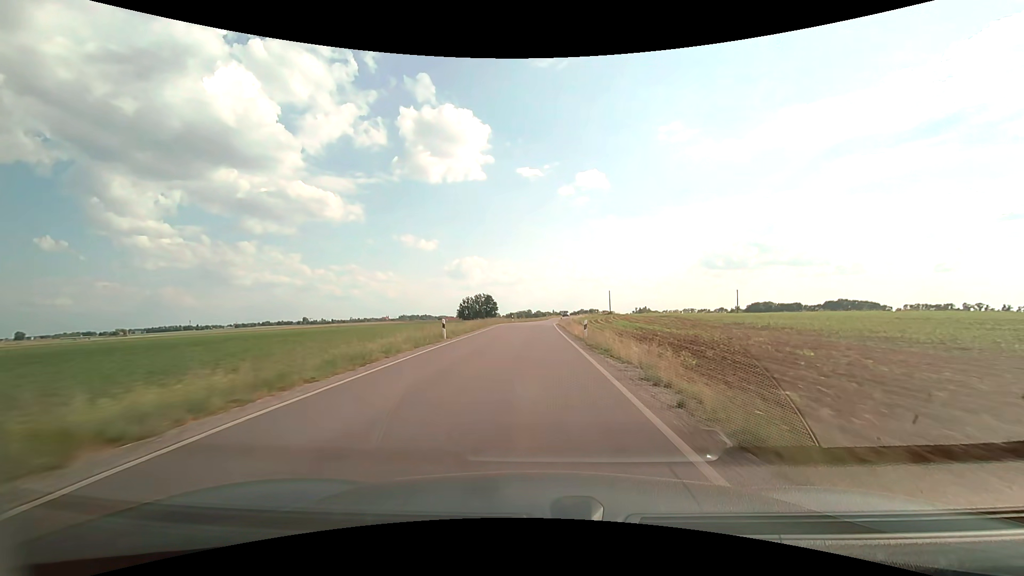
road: secondary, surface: asphalt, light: Day
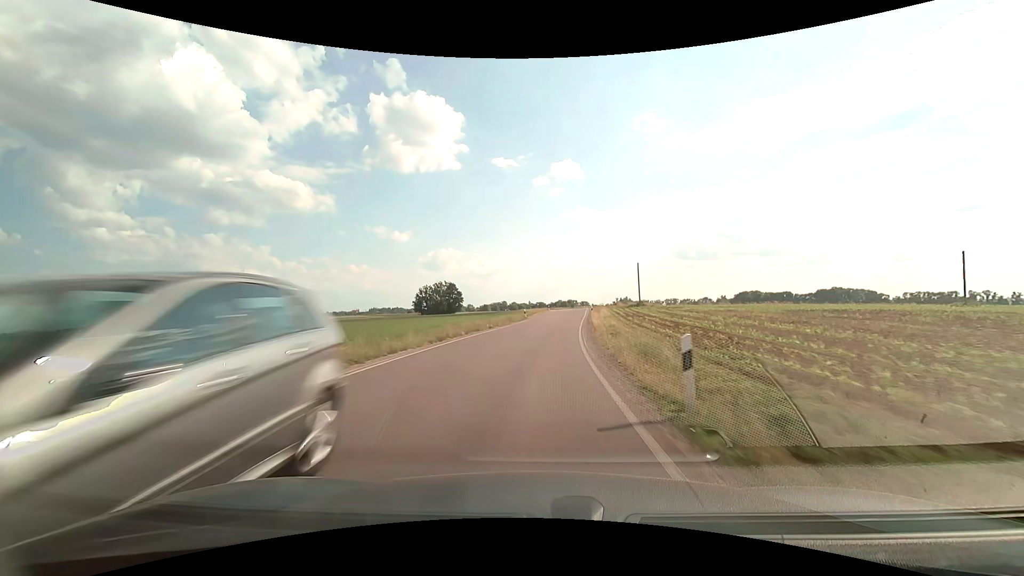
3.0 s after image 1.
(+1.0, +62.6) m; +2°
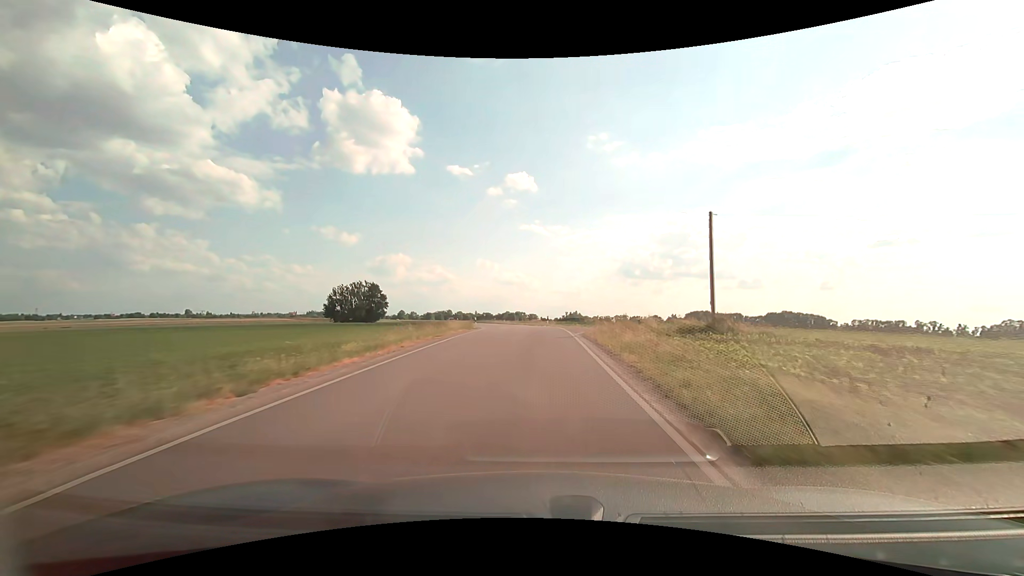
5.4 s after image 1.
(+3.1, +48.6) m; +6°
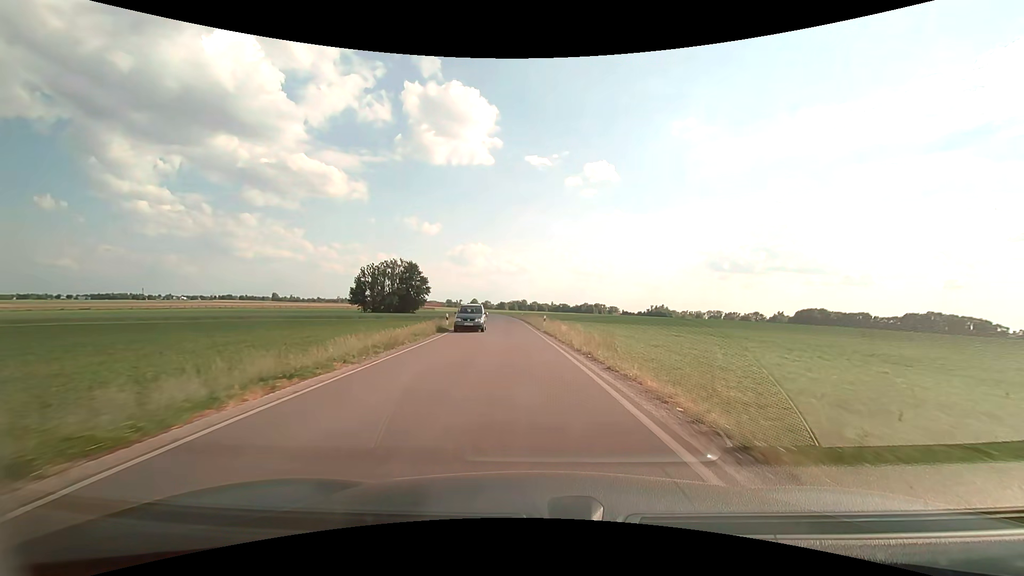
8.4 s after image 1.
(-2.0, +55.6) m; -8°
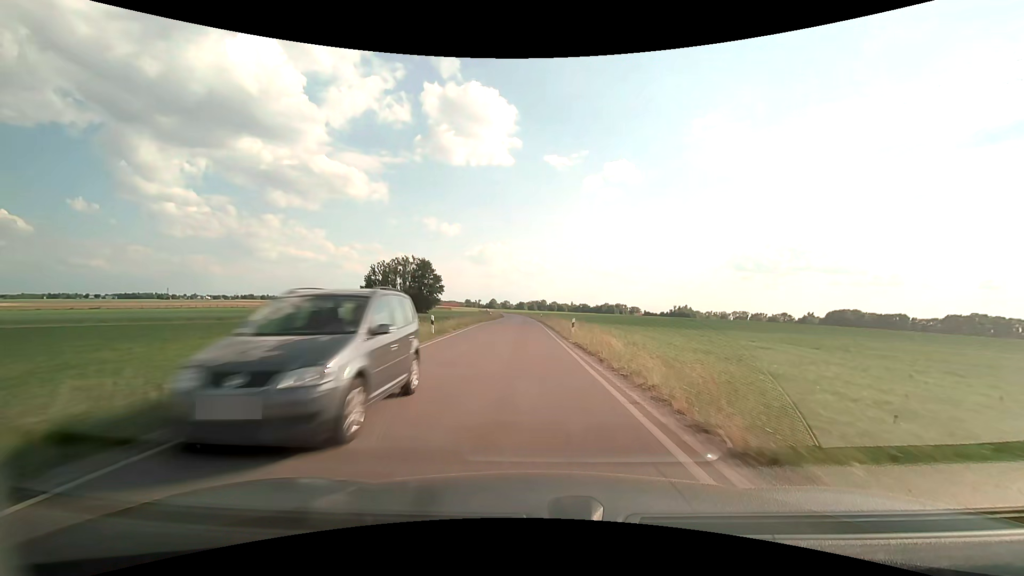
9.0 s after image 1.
(-0.3, +10.8) m; -3°
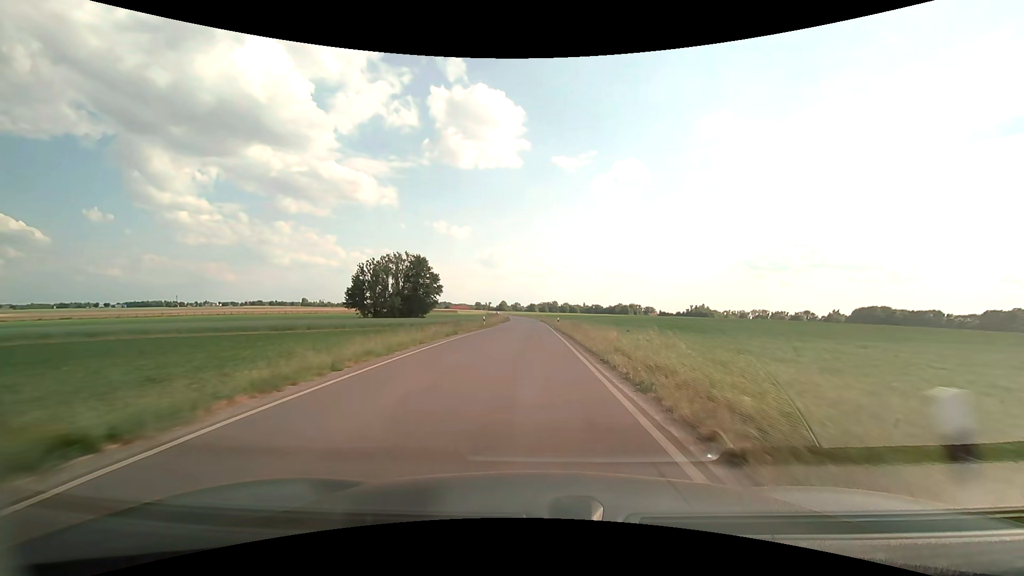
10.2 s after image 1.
(-0.4, +21.6) m; -2°
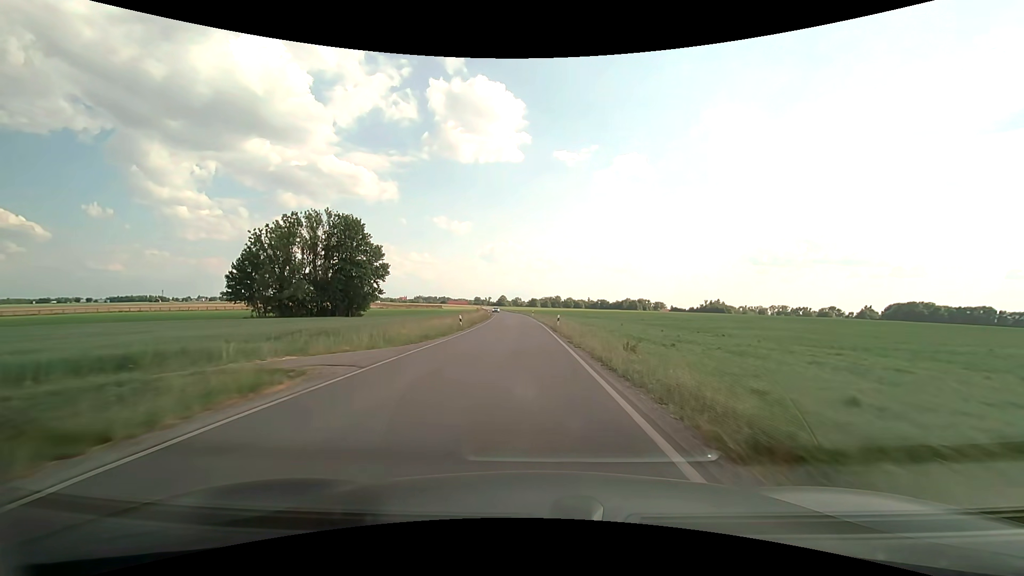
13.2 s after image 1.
(-0.2, +55.5) m; 0°
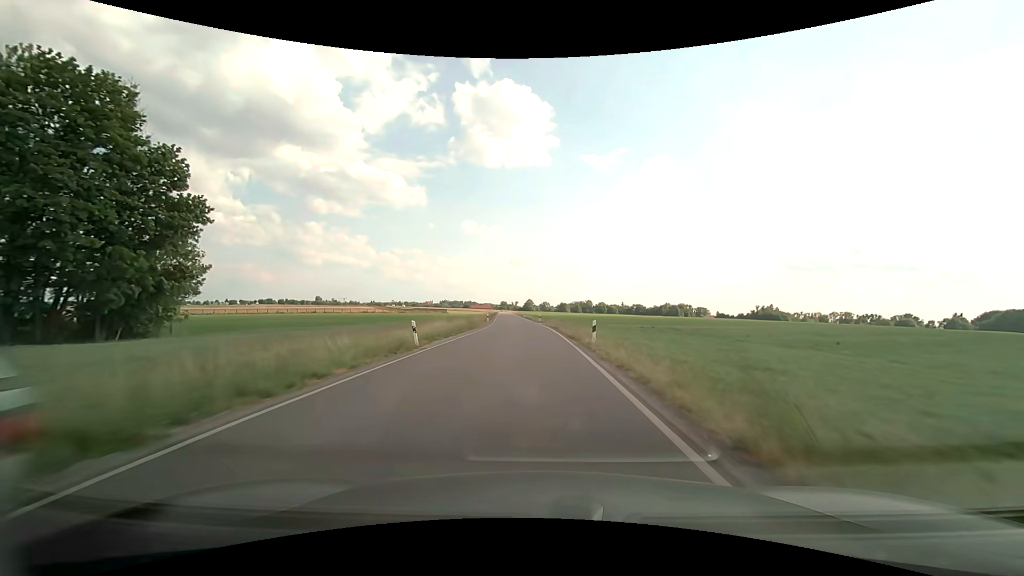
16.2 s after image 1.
(-1.5, +58.6) m; -3°
(0, +10) (0, +20) (0, +30) (-1, +40) (-1, +50) (-1, +60) (-2, +70) (-3, +80) (-3, +90) (-4, +100) m
